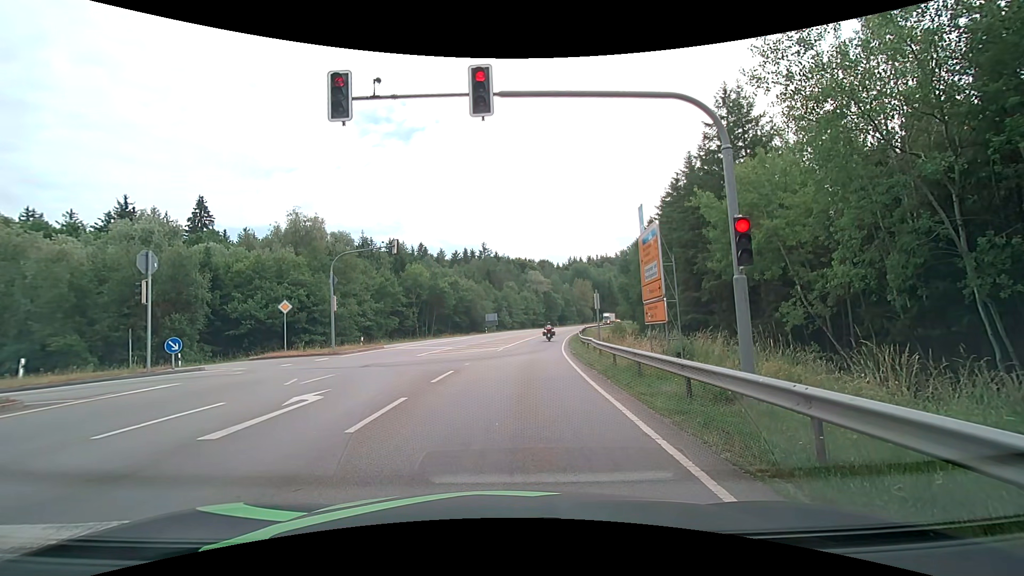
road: secondary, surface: asphalt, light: Day
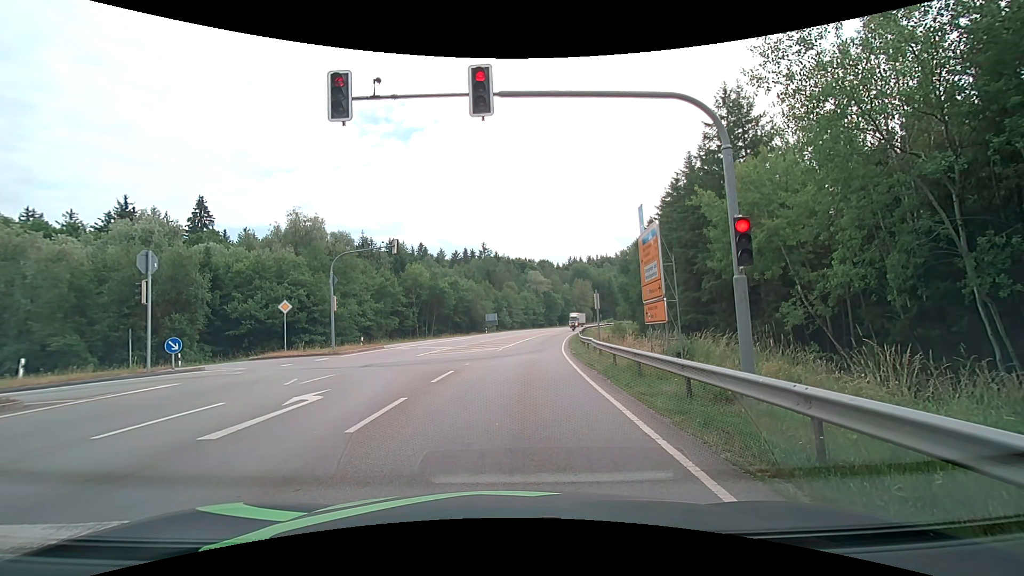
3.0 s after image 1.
(0.0, 0.0) m; 0°
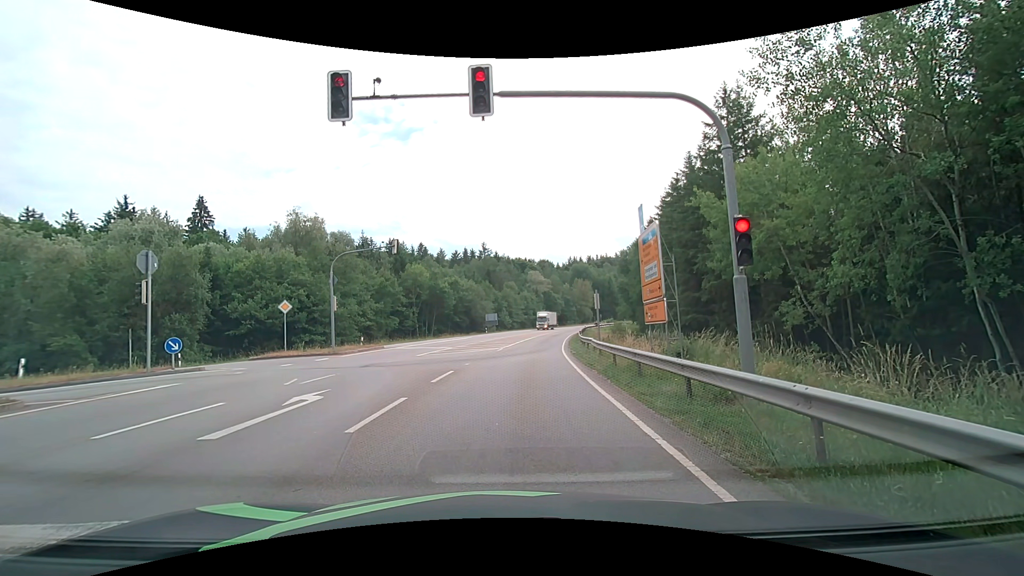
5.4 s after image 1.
(0.0, 0.0) m; 0°
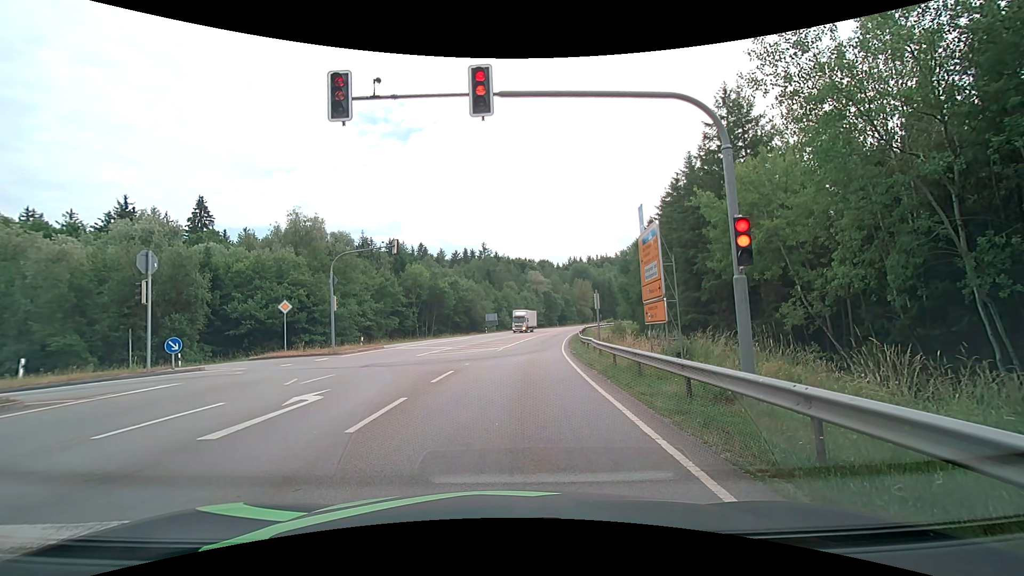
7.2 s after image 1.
(0.0, 0.0) m; 0°
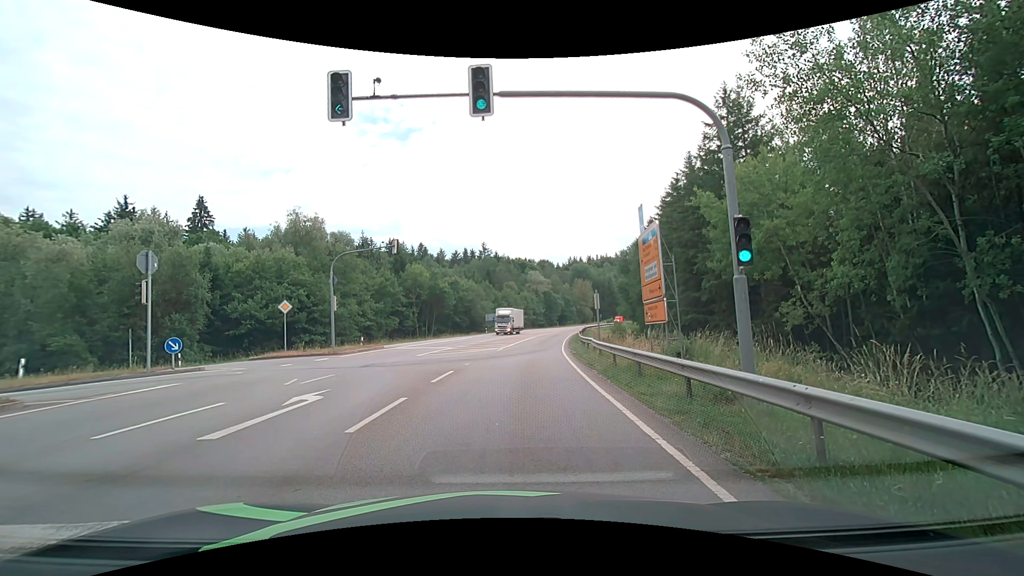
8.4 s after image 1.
(0.0, 0.0) m; 0°
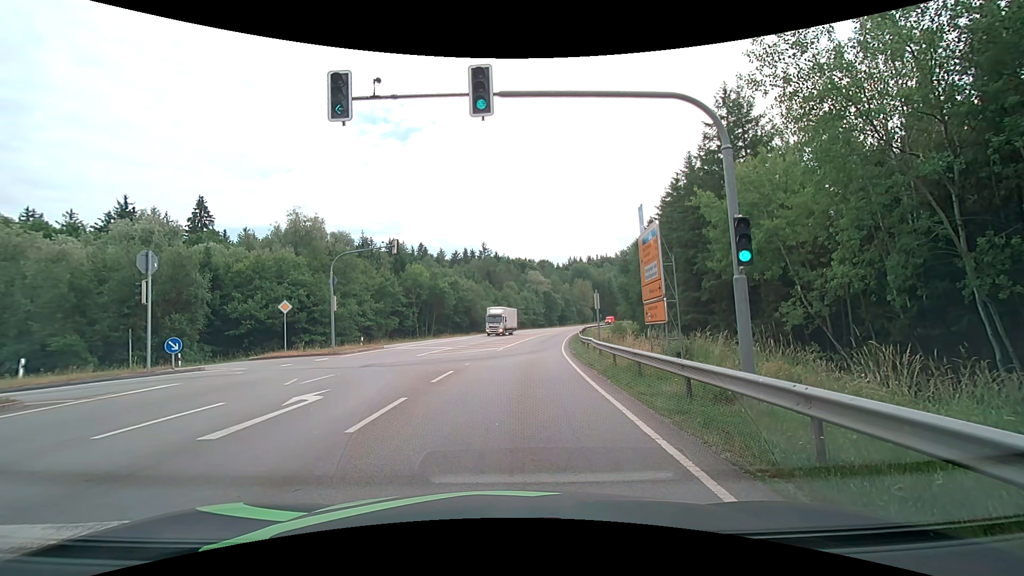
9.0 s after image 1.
(0.0, 0.0) m; 0°
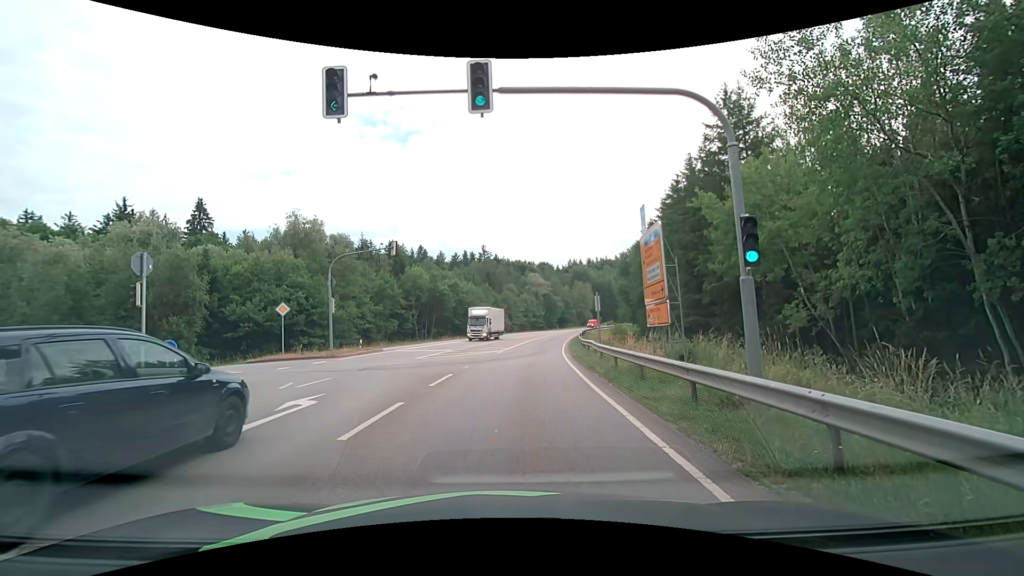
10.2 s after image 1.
(0.0, +0.3) m; 0°
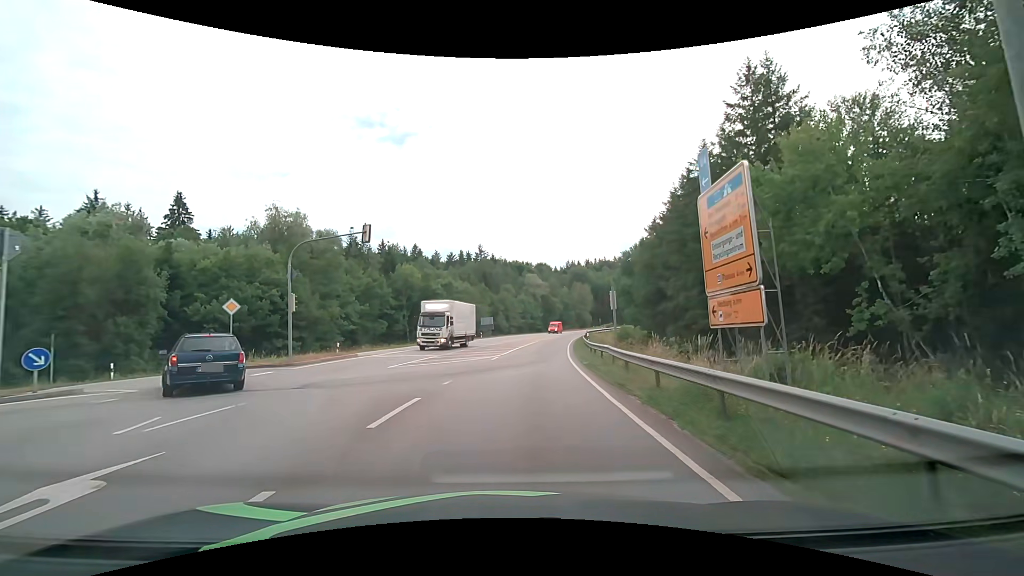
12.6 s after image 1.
(0.0, +5.4) m; -1°
(0, +10) (+1, +20) (+1, +30) (+3, +40) (+4, +50) (+6, +60) (+7, +70) (+9, +79) (+11, +89) (+13, +99) m
